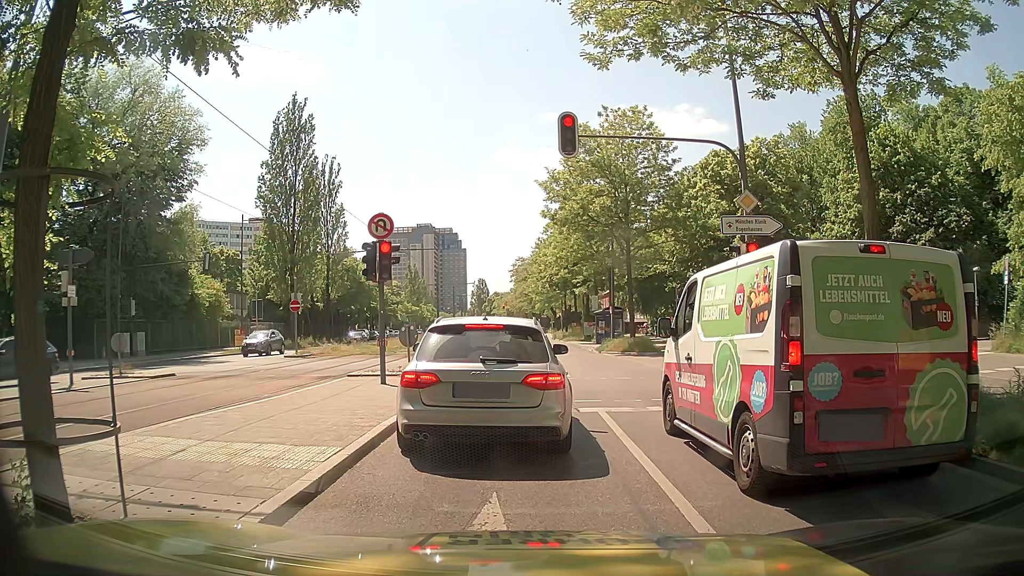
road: secondary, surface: asphalt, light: Day
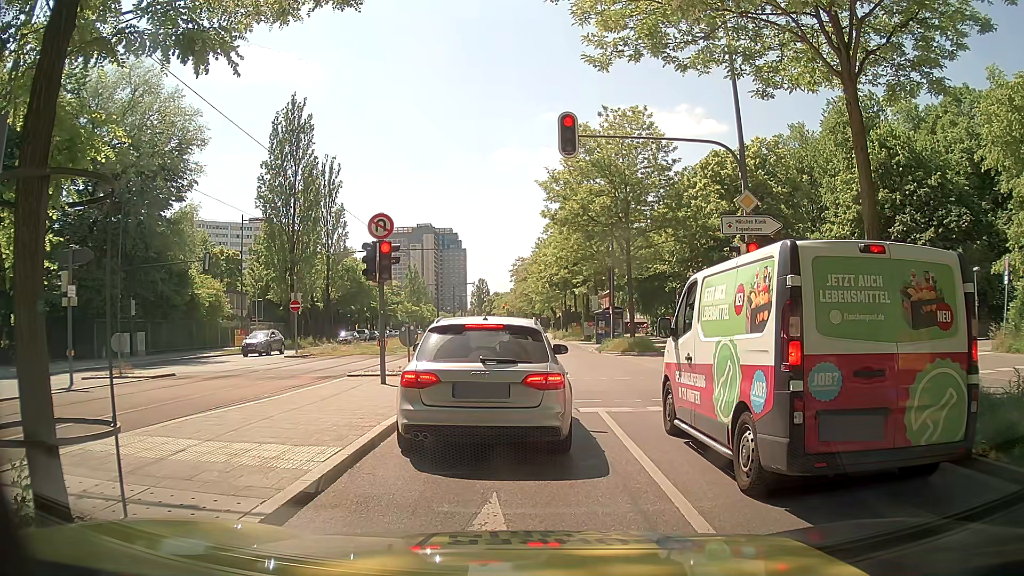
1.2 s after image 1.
(0.0, 0.0) m; 0°
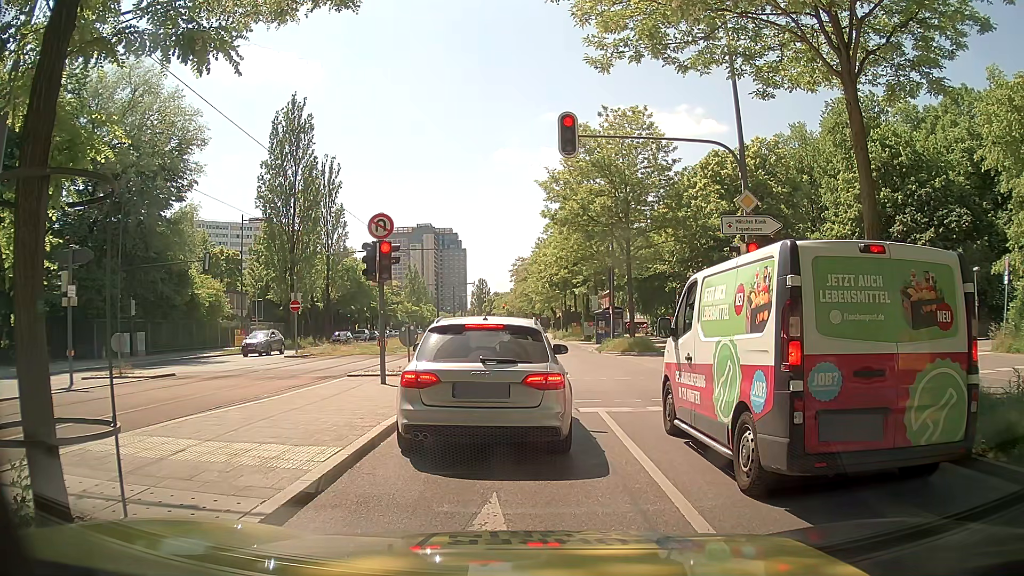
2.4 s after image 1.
(0.0, 0.0) m; 0°
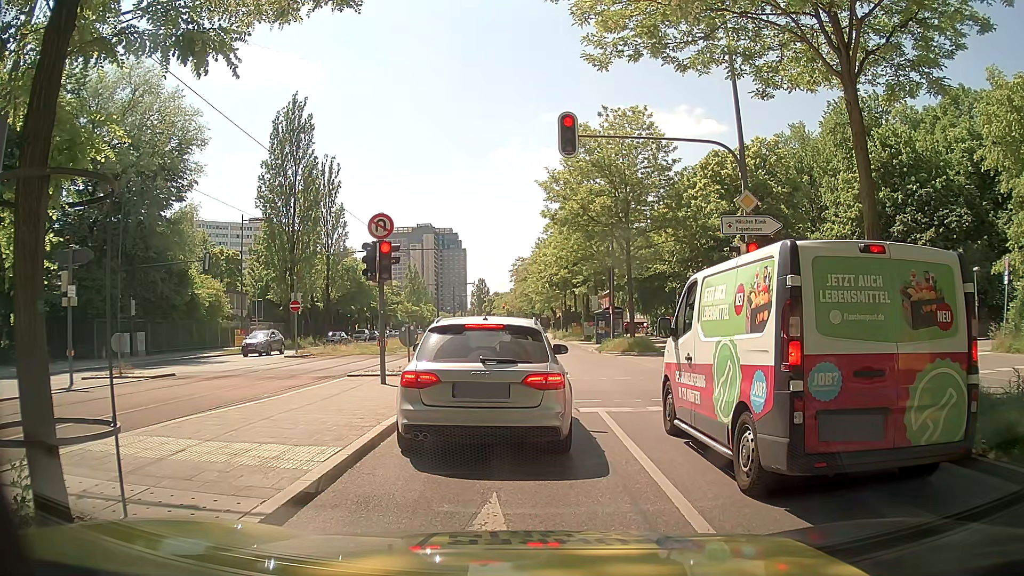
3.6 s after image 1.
(0.0, 0.0) m; 0°
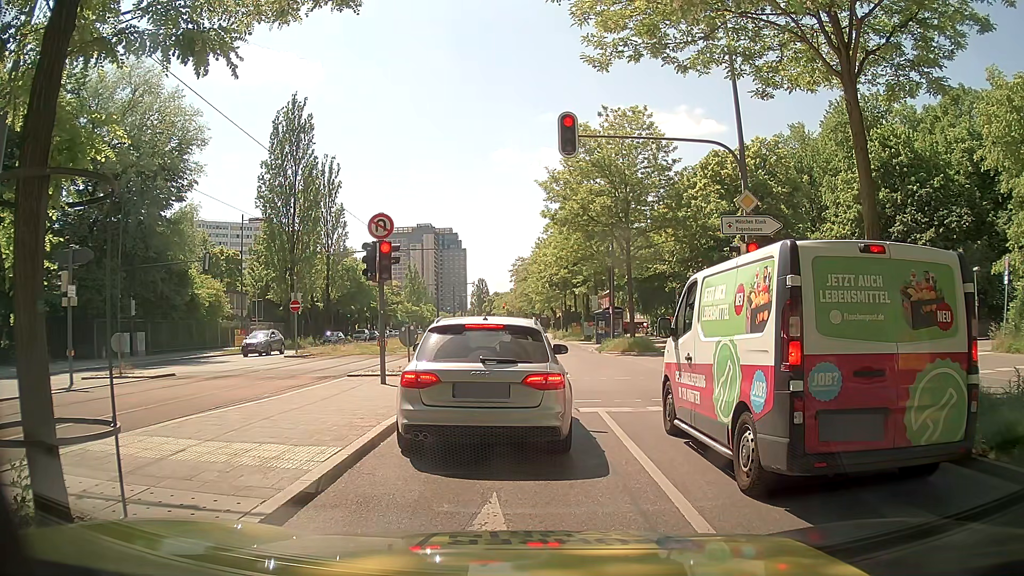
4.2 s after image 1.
(0.0, 0.0) m; 0°
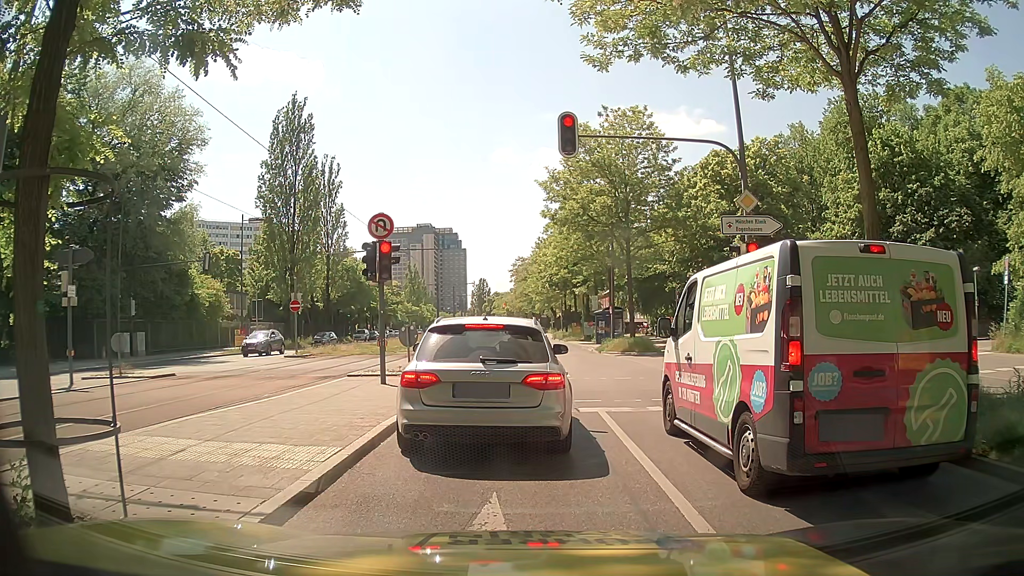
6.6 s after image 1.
(0.0, 0.0) m; 0°
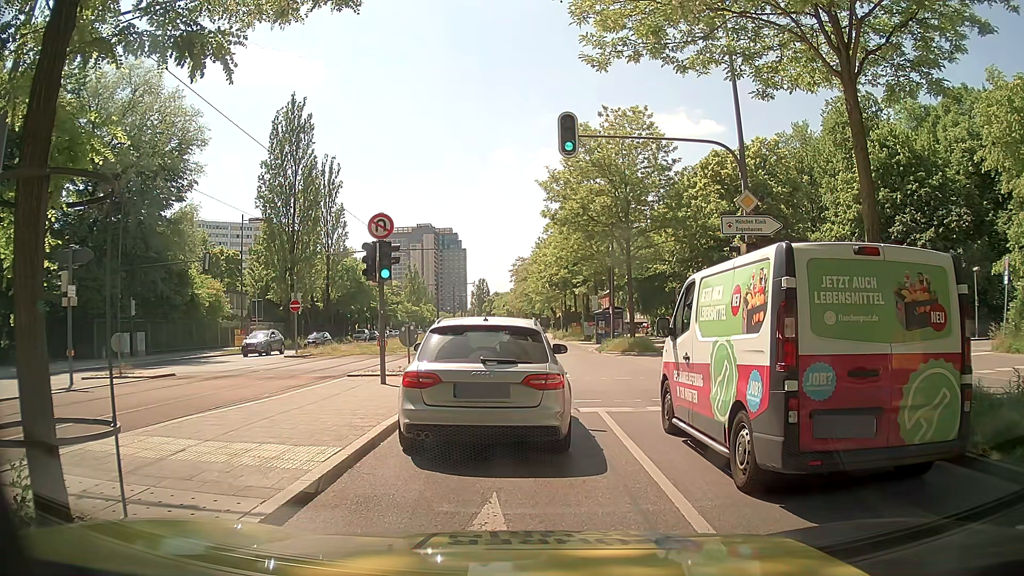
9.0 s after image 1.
(0.0, 0.0) m; 0°
